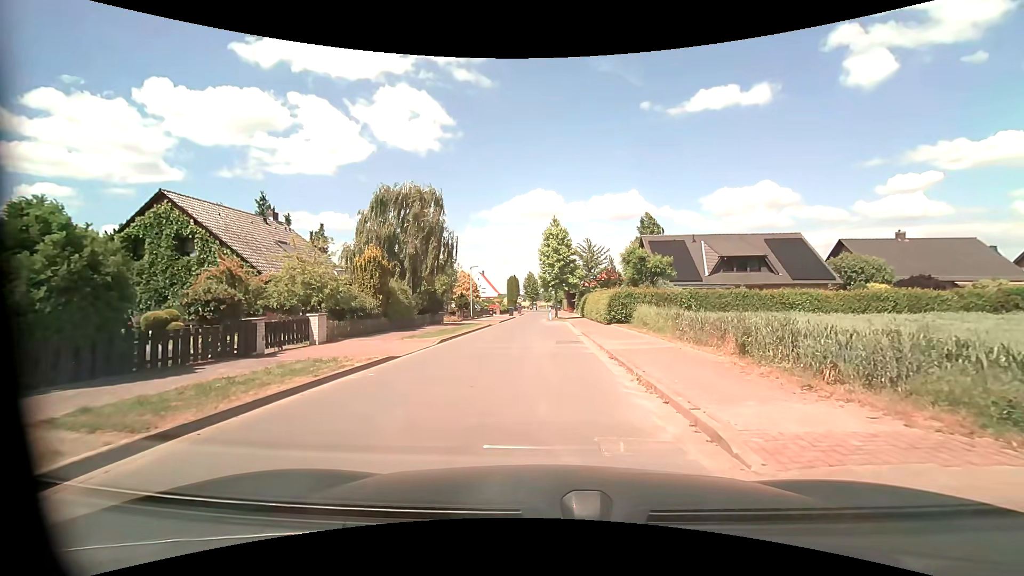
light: Day
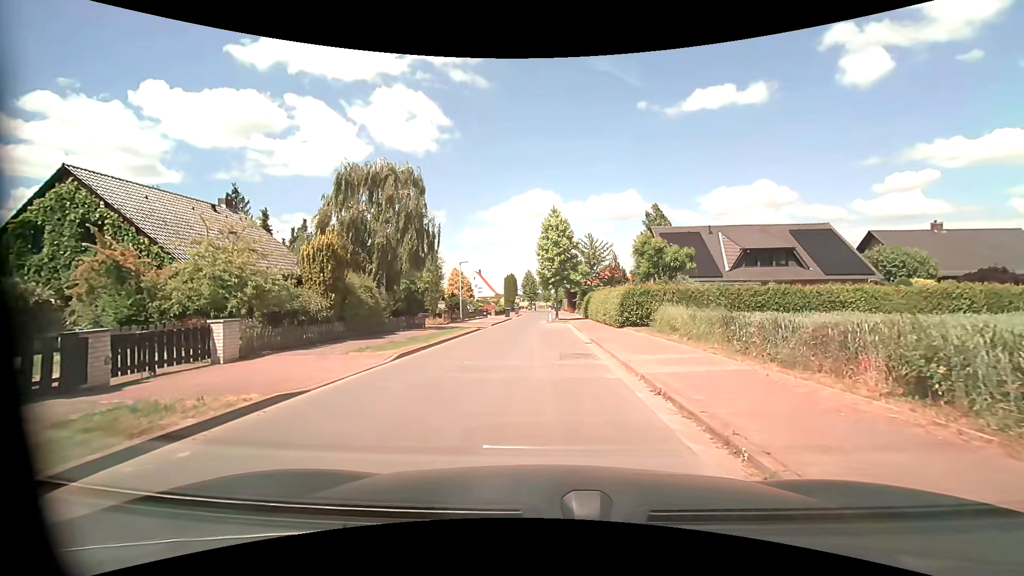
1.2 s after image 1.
(0.0, +5.2) m; 0°
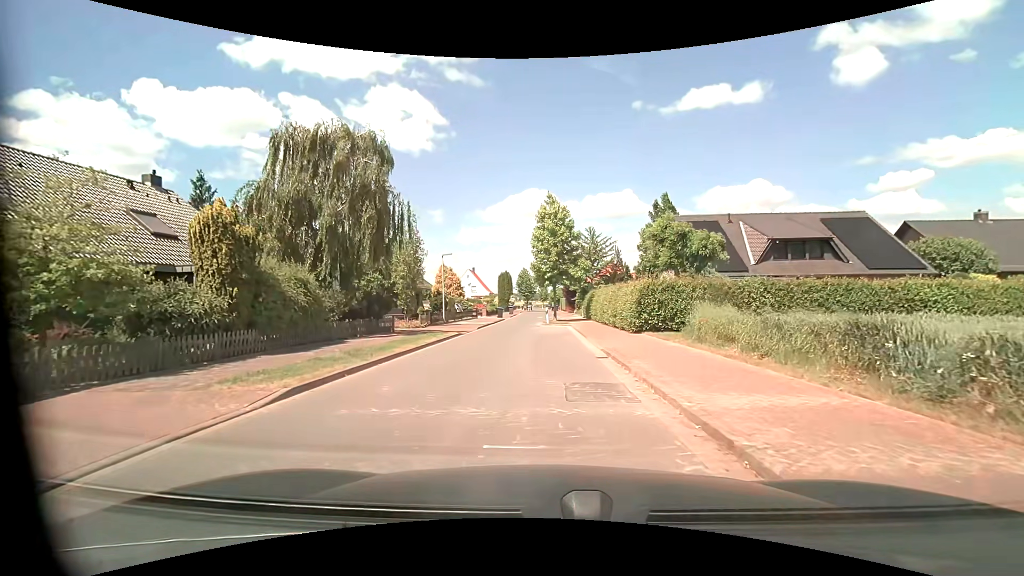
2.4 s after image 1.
(0.0, +5.6) m; 0°
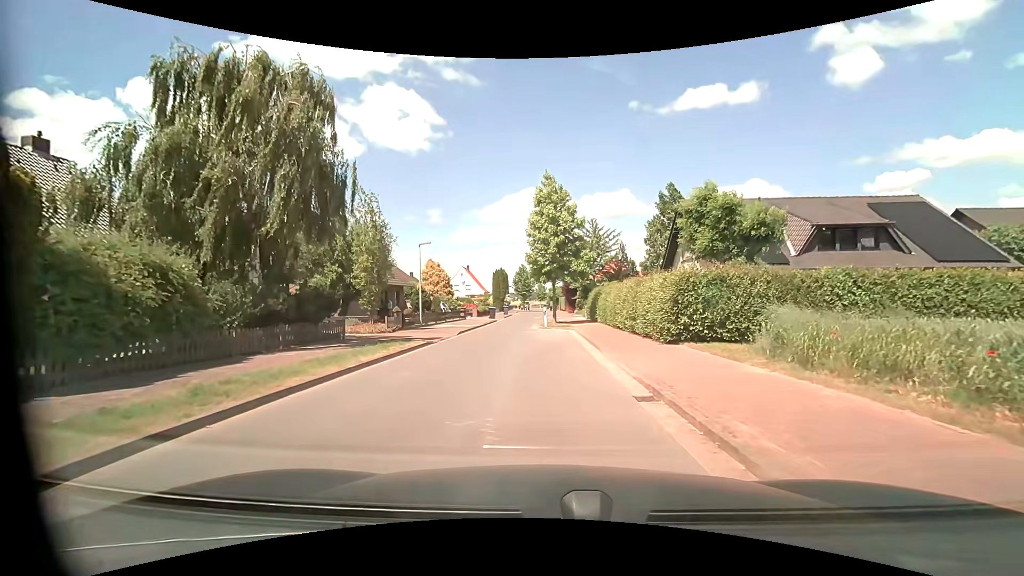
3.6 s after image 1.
(0.0, +5.8) m; 0°
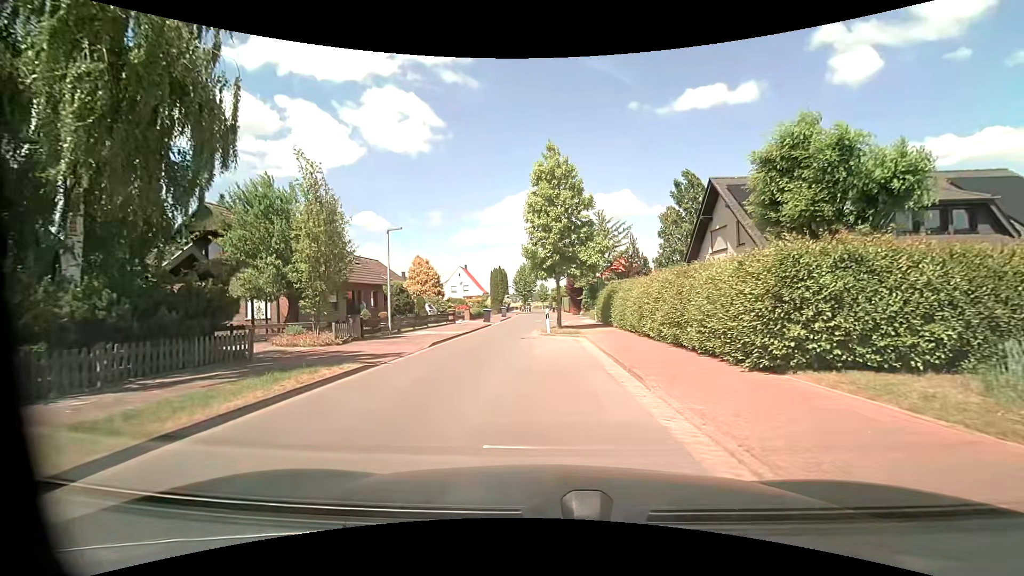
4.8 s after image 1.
(0.0, +6.1) m; +1°
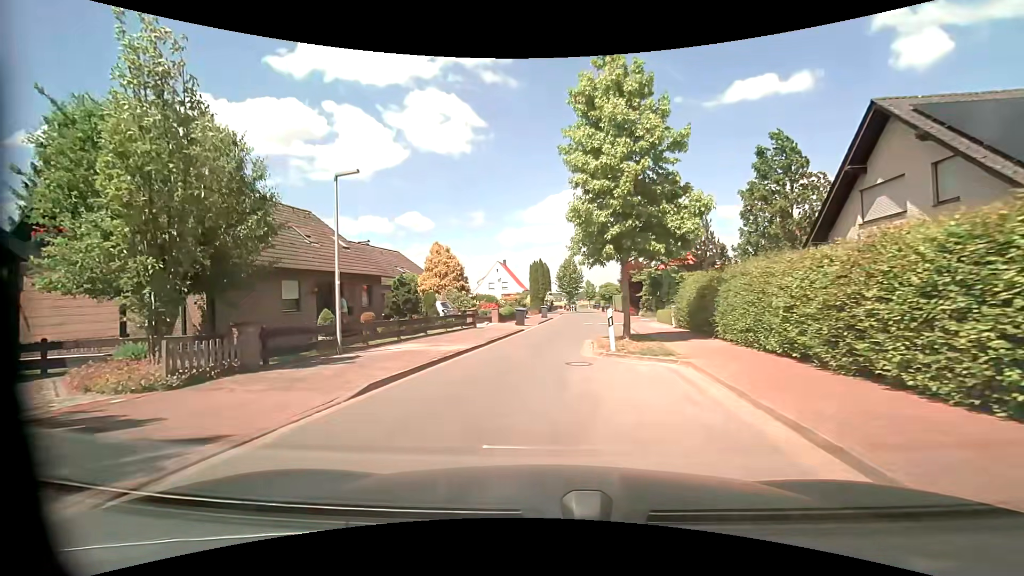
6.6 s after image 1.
(-0.4, +9.7) m; -5°
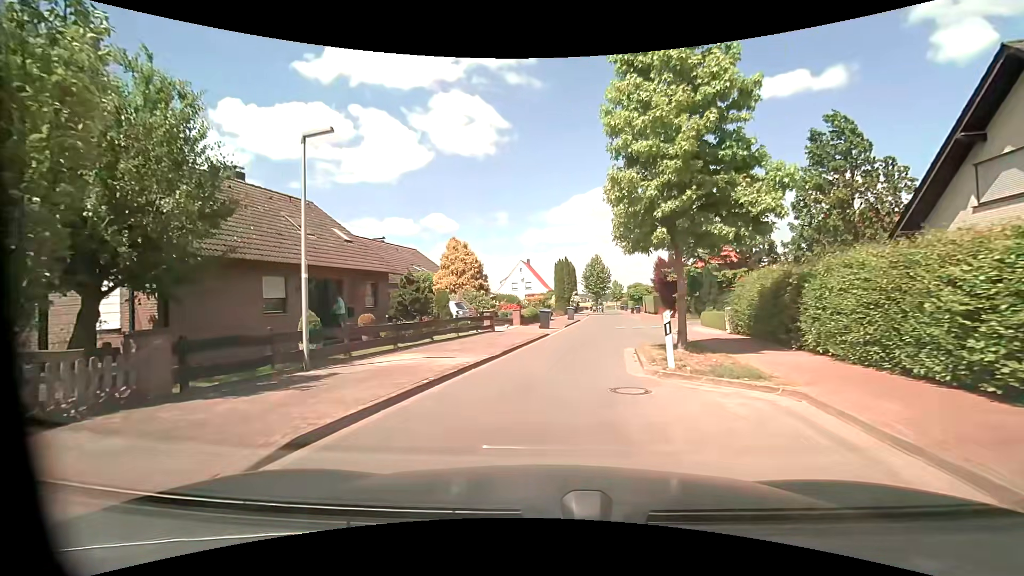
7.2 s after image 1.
(-0.1, +3.4) m; -4°
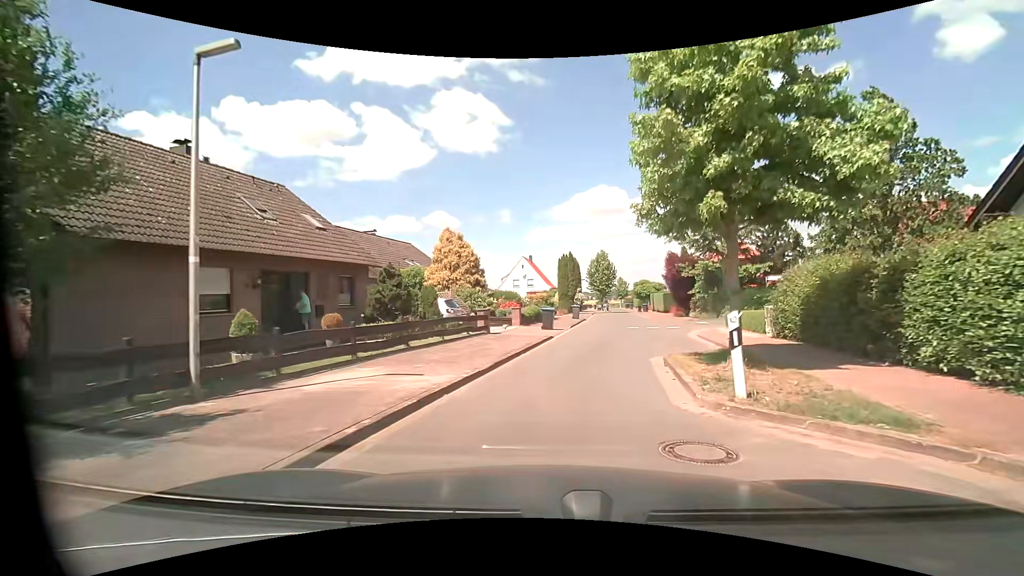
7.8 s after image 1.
(0.0, +3.3) m; 0°
(+1, +10) (+3, +20) (+5, +29) (+6, +39) (+8, +49) (+9, +59) (+10, +69) (+11, +79) (+13, +89) (+14, +99) m
